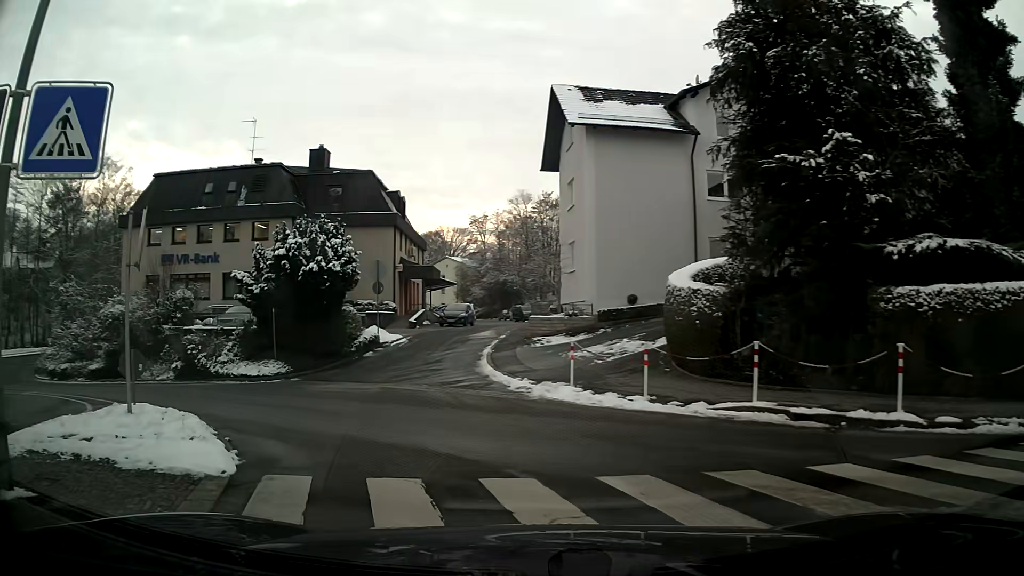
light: Day
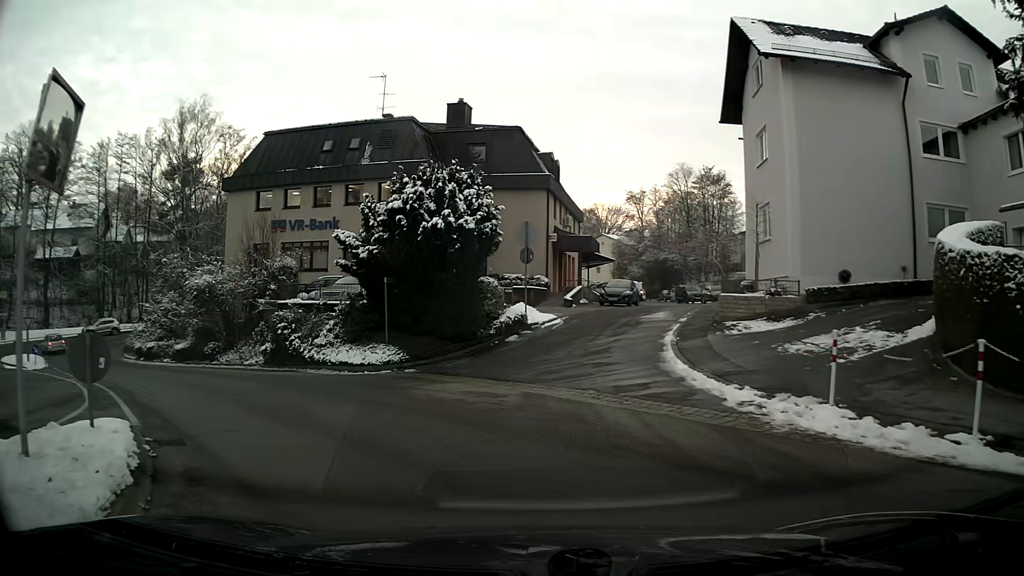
(-0.7, +6.0) m; -10°
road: unclassified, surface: asphalt
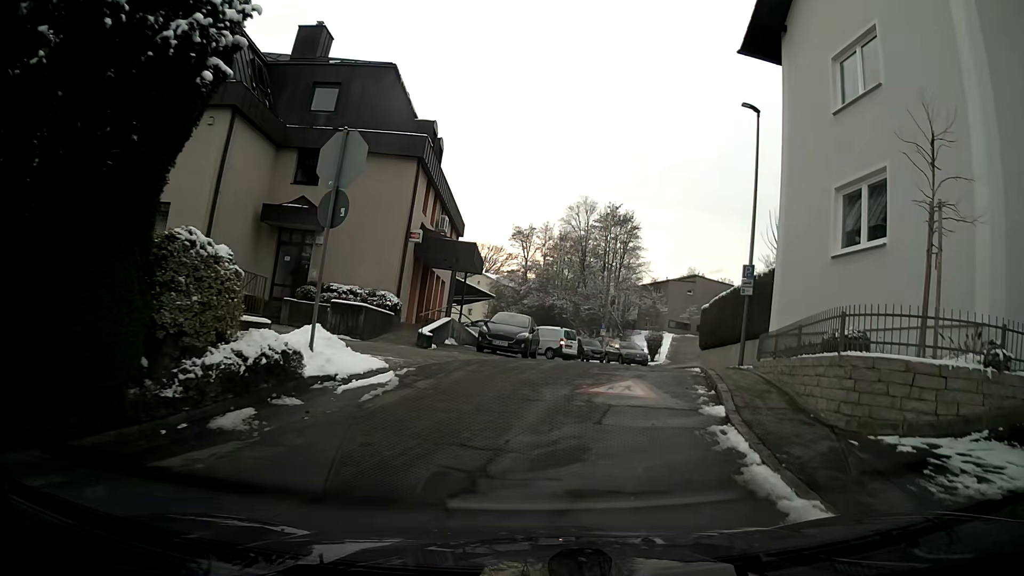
(+0.9, +14.4) m; +11°
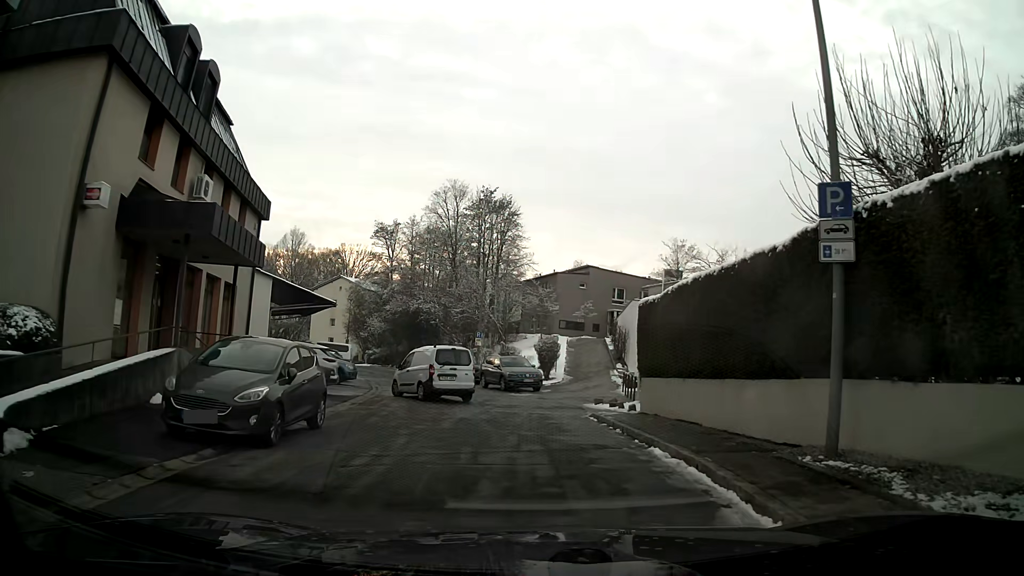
(+1.4, +13.1) m; +10°
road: residential
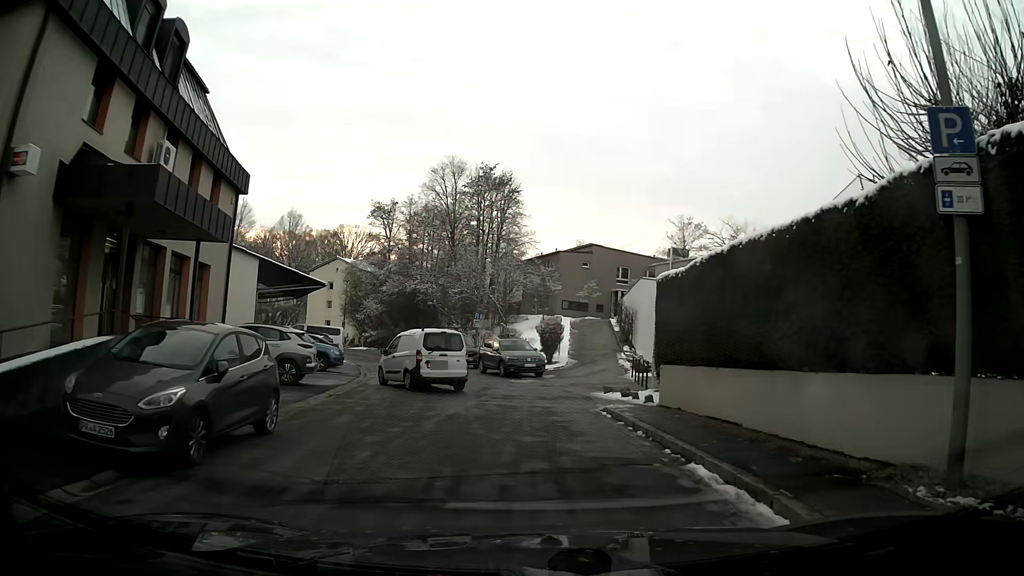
(0.0, +2.3) m; 0°
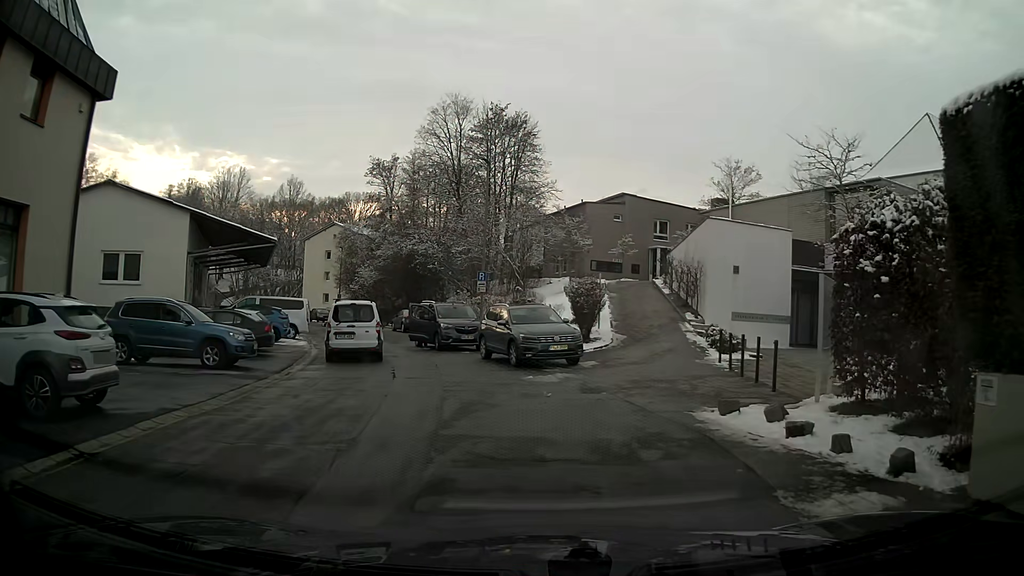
(-0.3, +10.8) m; -4°
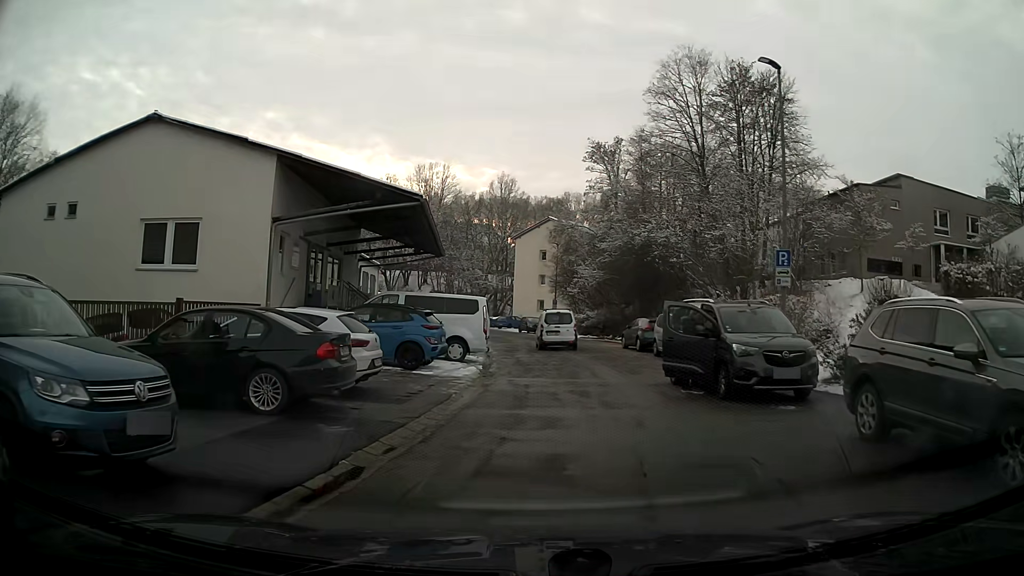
(-2.2, +12.7) m; -18°
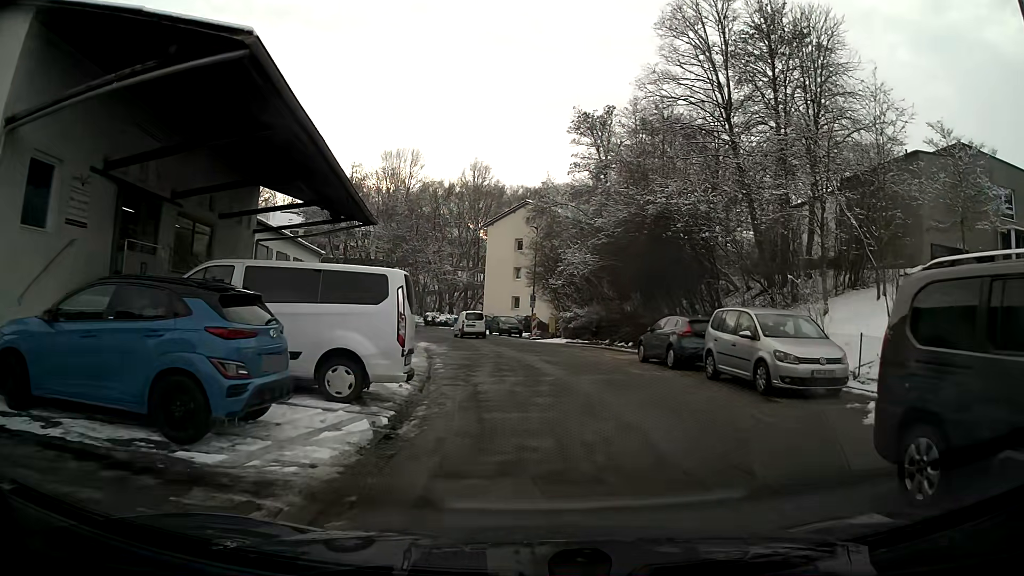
(+0.3, +10.5) m; +4°
(0, +10) (0, +20) (-2, +30) (-4, +40) (-7, +49) (-10, +59) (-14, +68) (-19, +76) (-27, +83) (-36, +80) m
